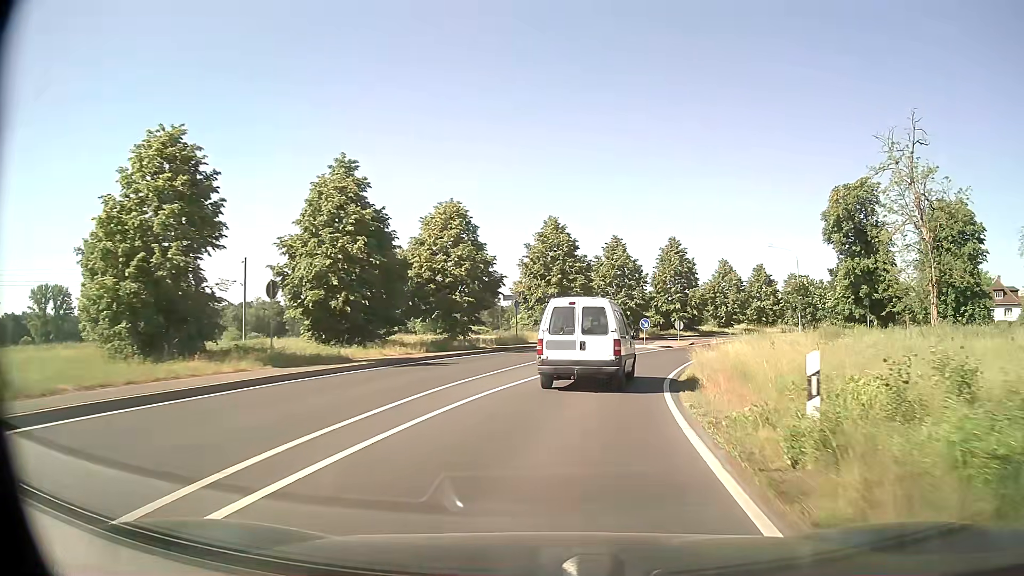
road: secondary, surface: asphalt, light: Day
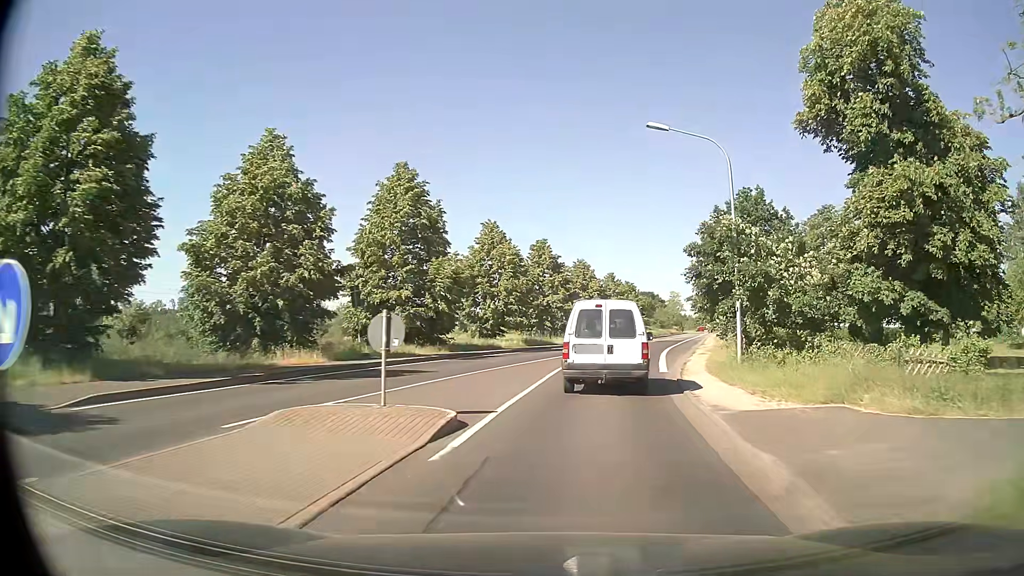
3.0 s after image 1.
(+6.9, +35.1) m; +22°
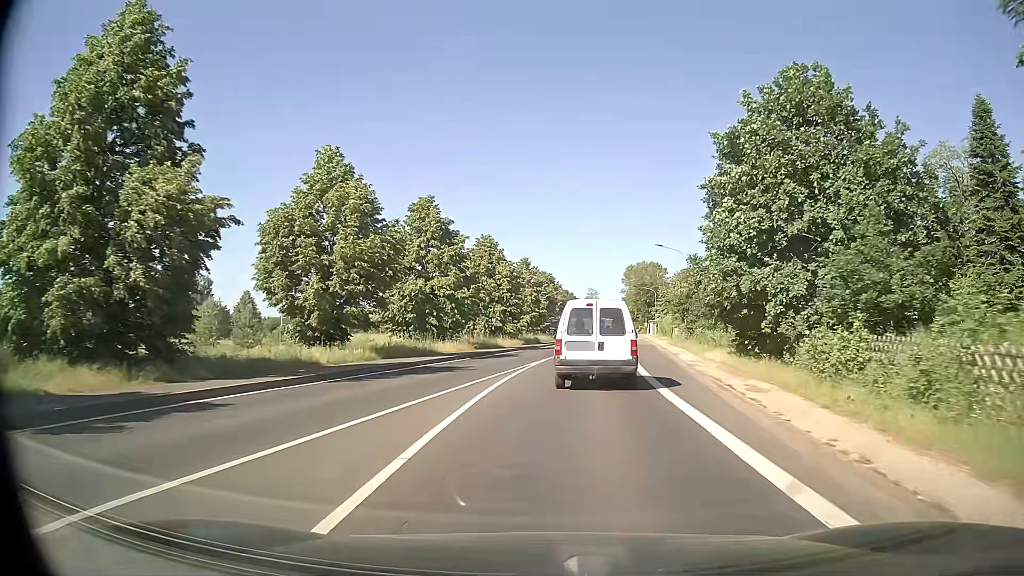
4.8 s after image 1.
(+1.6, +20.9) m; +8°
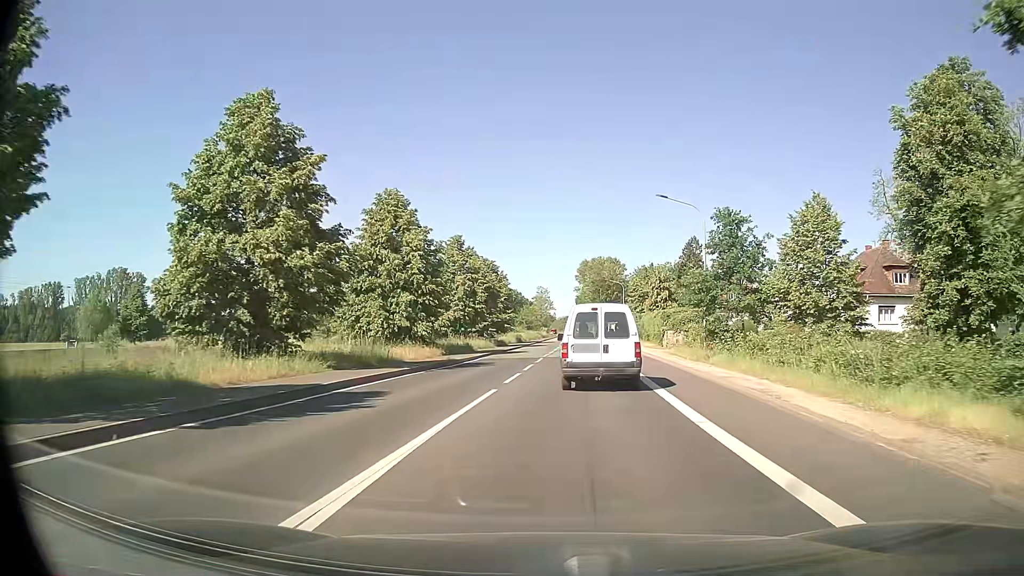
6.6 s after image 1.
(+0.7, +20.7) m; +5°
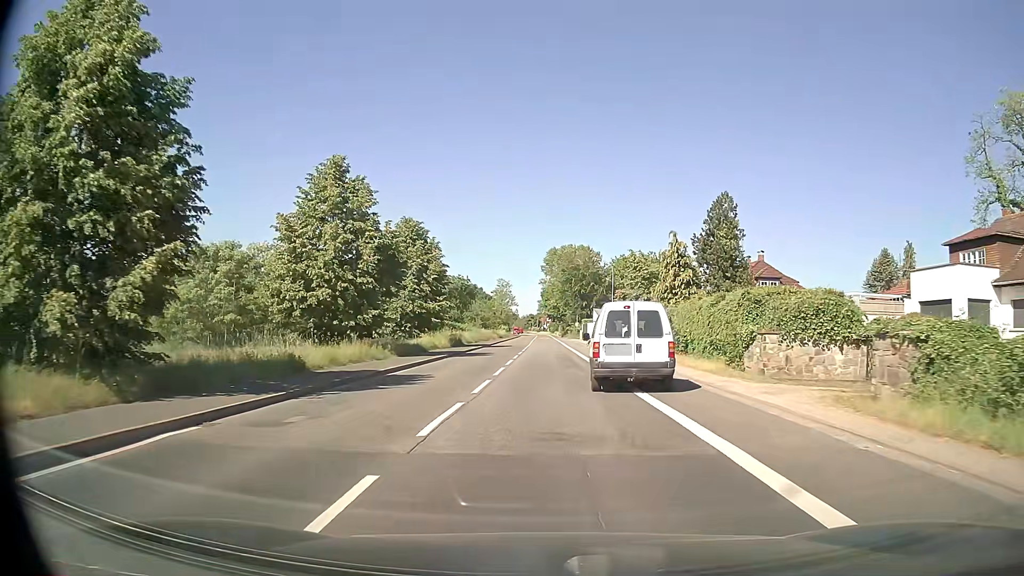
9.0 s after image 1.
(+0.7, +27.2) m; +3°
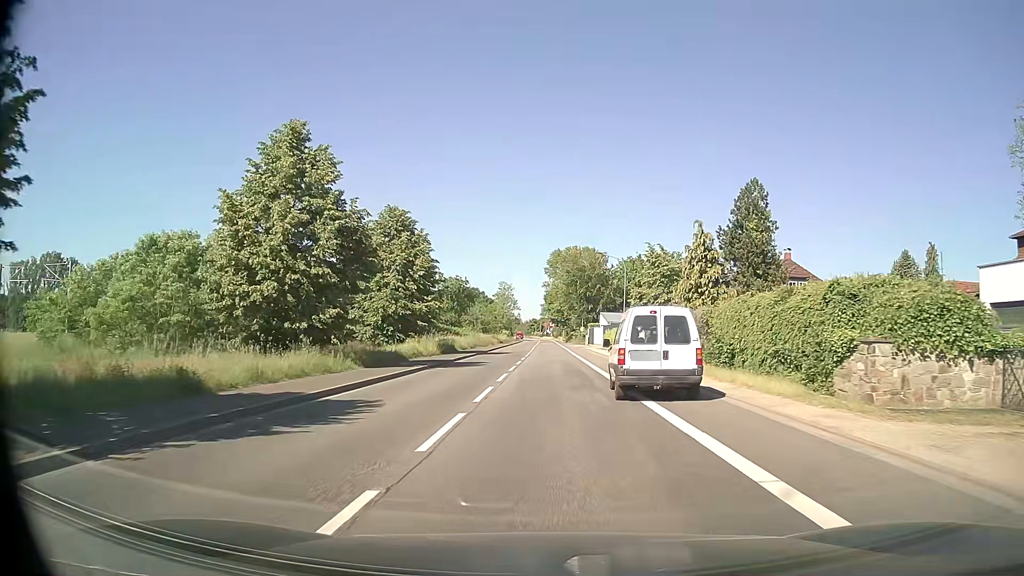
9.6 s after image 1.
(0.0, +6.7) m; 0°
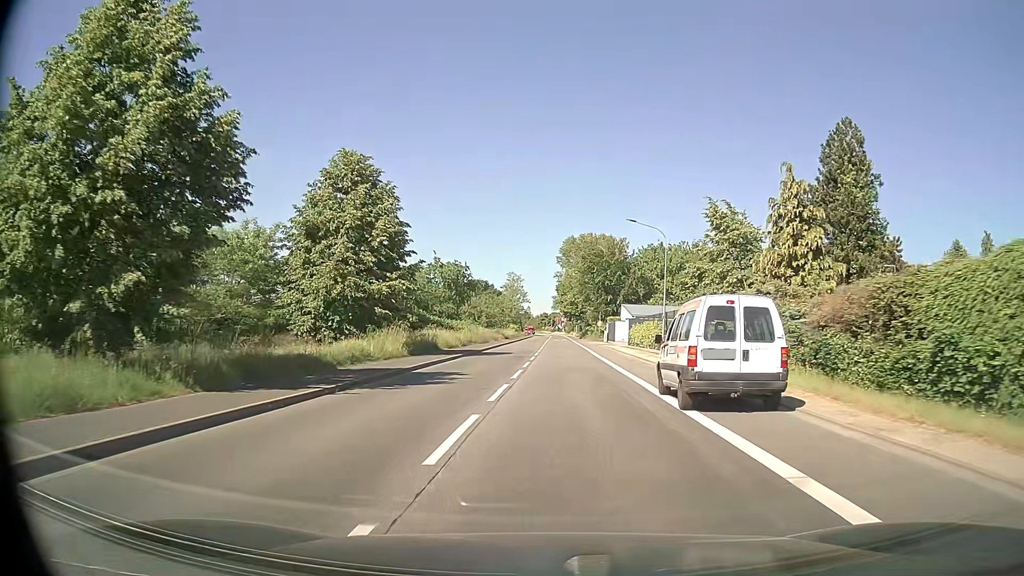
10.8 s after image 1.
(-0.1, +13.5) m; -1°
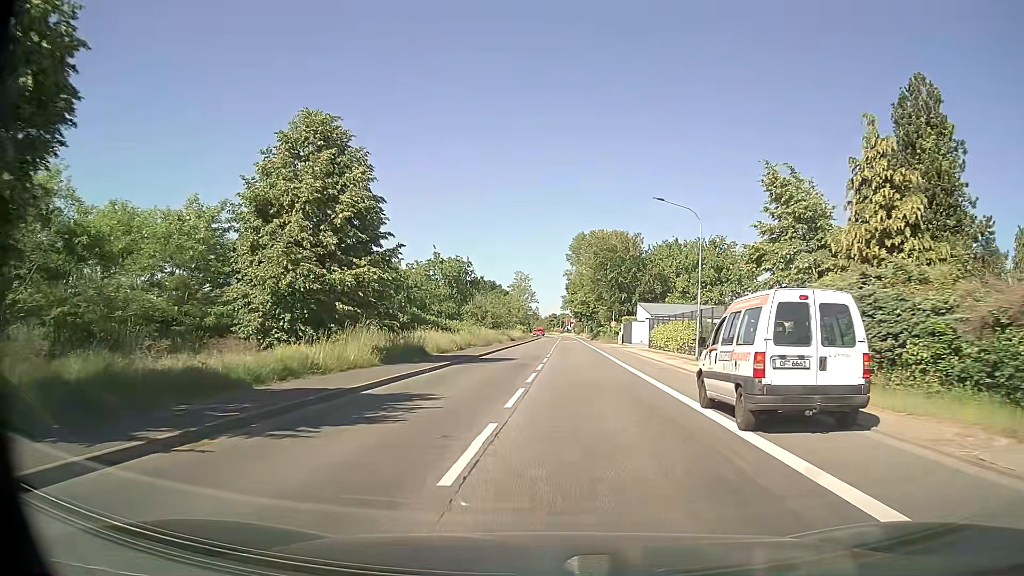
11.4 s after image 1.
(0.0, +6.9) m; 0°
(0, +10) (0, +20) (+1, +30) (+1, +40) (+2, +50) (+2, +60) (+3, +70) (+3, +80) (+3, +90) (+3, +100) m
